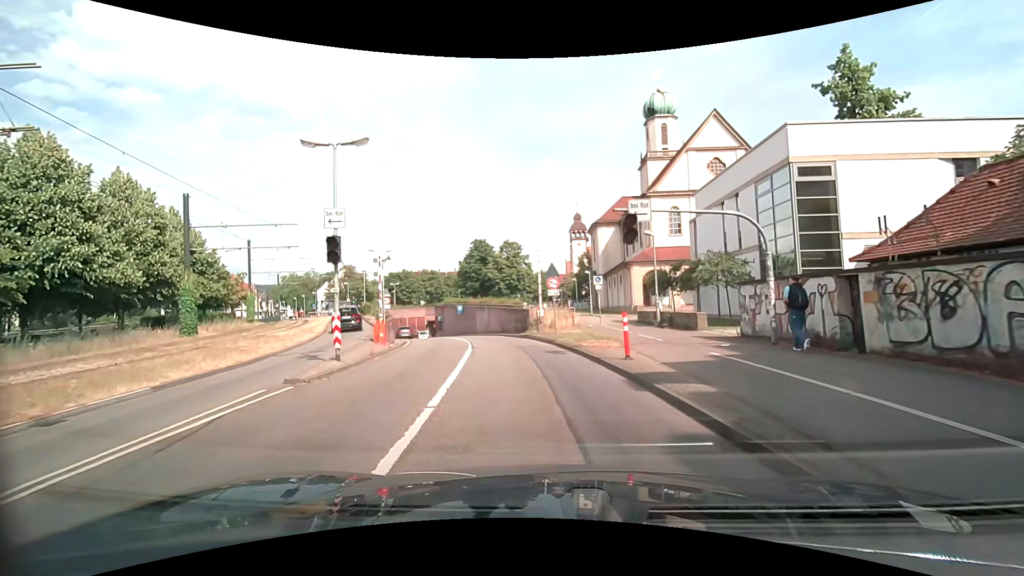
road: primary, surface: asphalt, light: Day
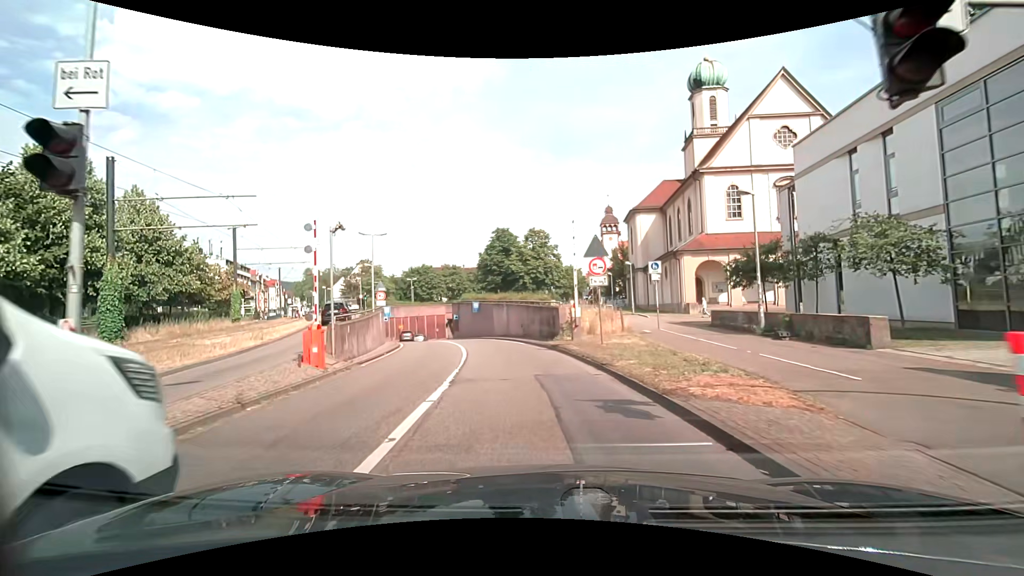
(-0.3, +8.9) m; -2°
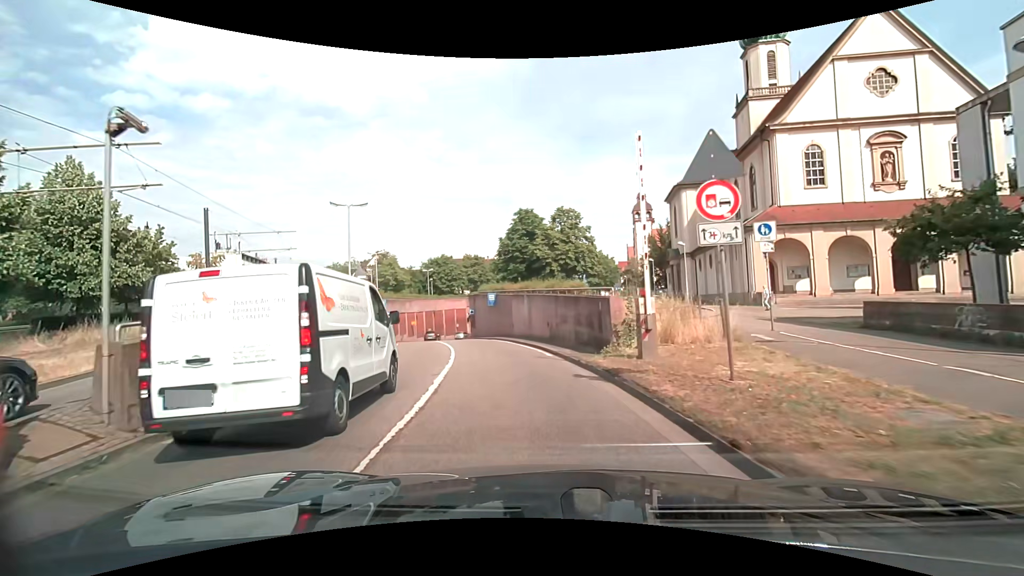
(-0.3, +9.0) m; -4°
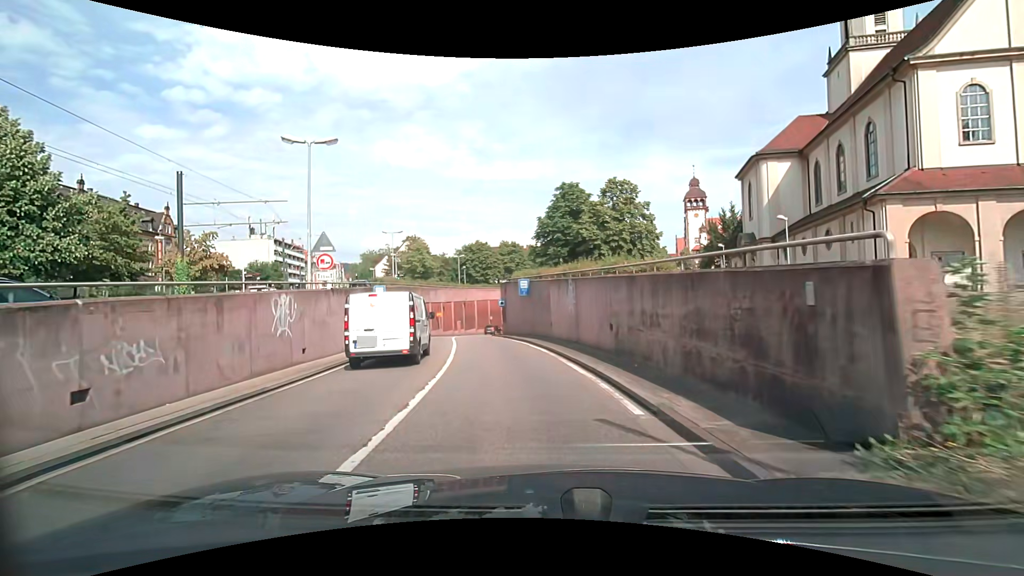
(-0.1, +9.1) m; -4°
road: trunk
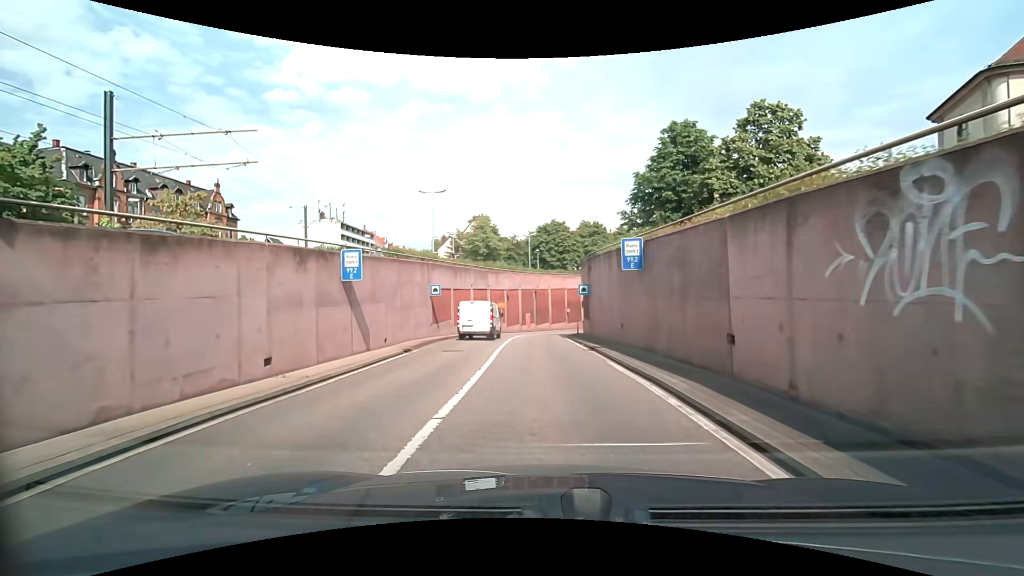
(-1.2, +13.9) m; -9°
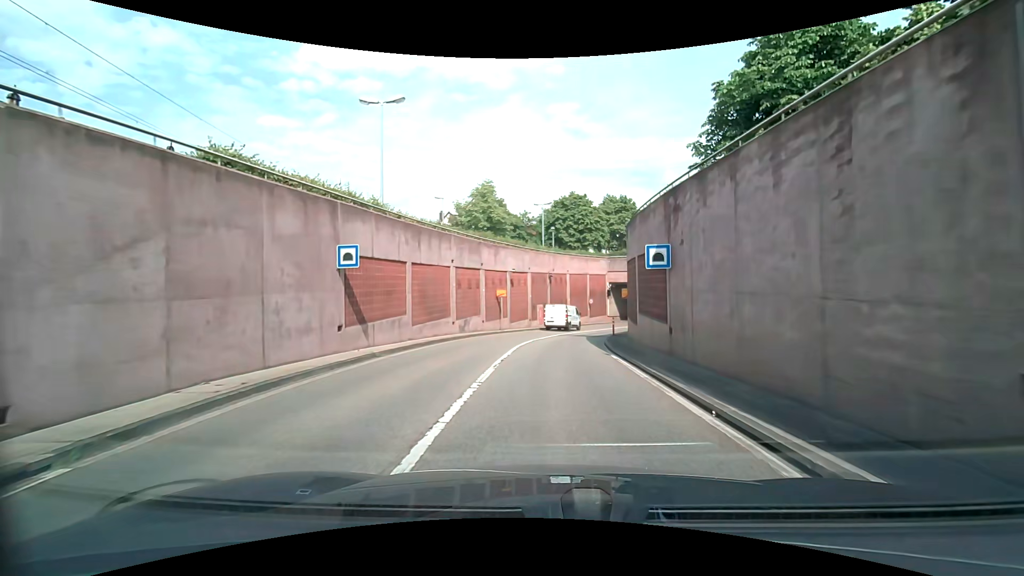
(-0.5, +14.1) m; -2°
